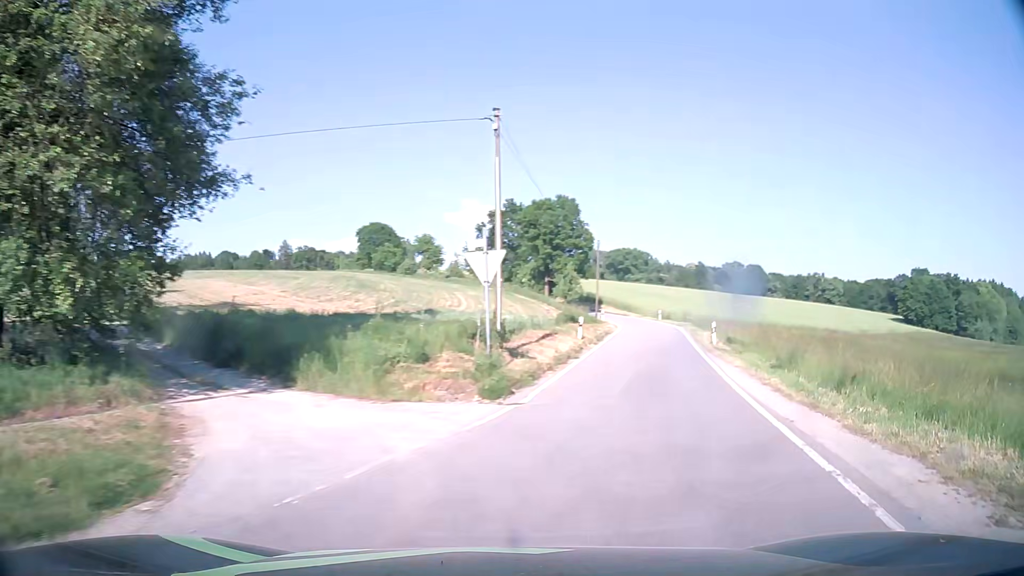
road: tertiary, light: Day
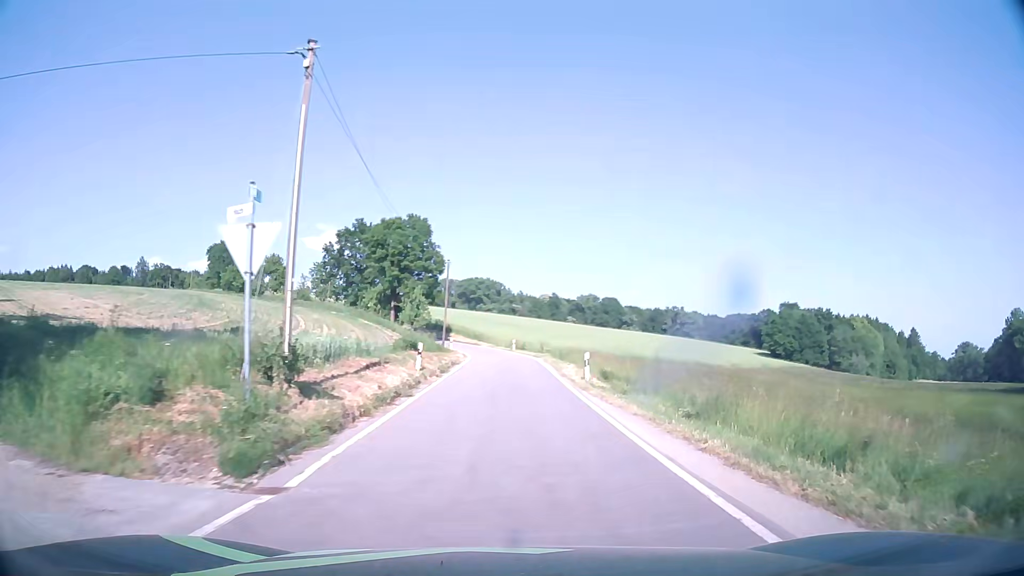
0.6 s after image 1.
(+0.8, +5.7) m; +15°
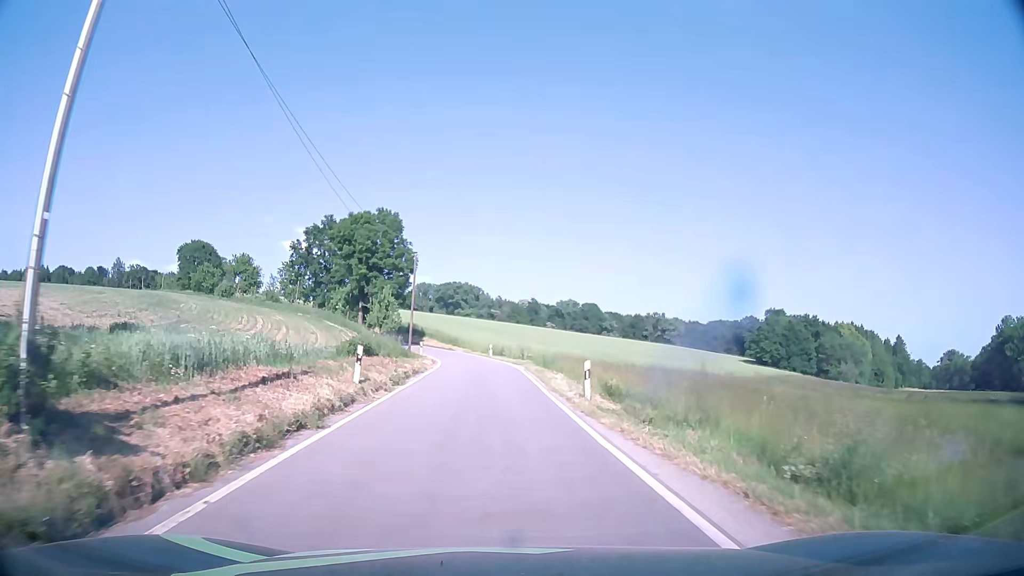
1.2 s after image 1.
(+0.3, +6.3) m; +3°
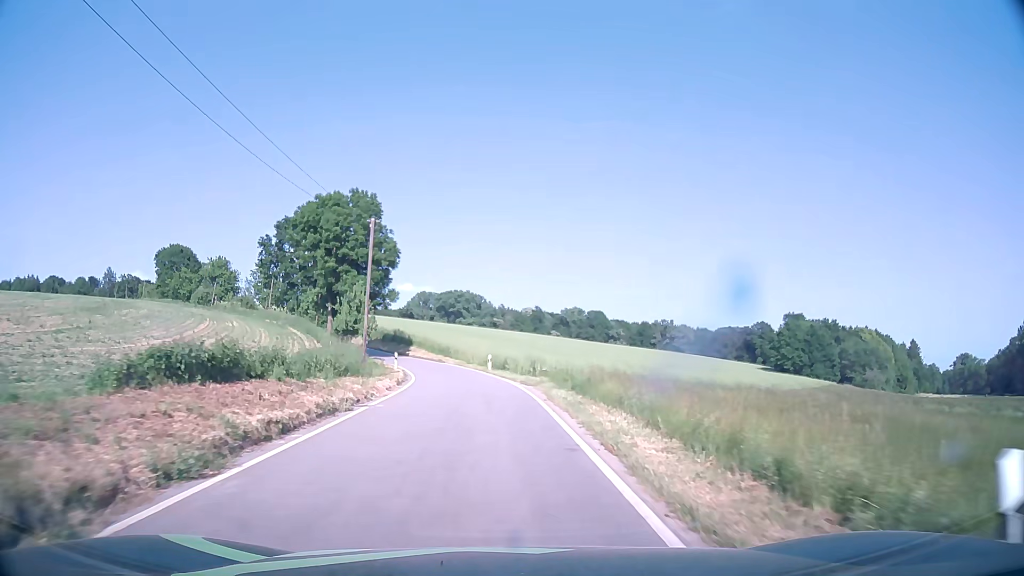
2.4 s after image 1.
(+0.1, +14.8) m; 0°
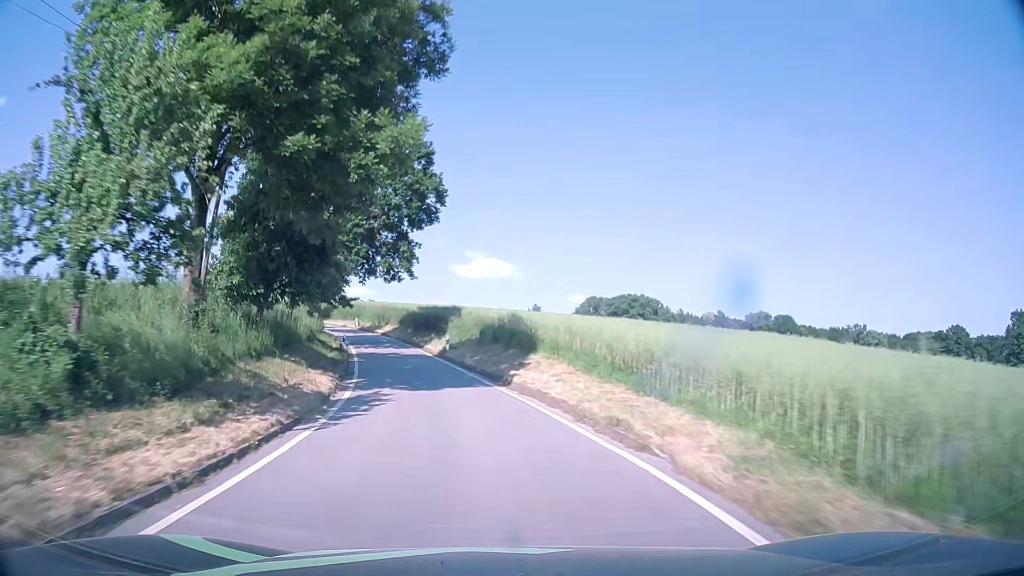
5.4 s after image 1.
(-3.8, +47.3) m; -13°
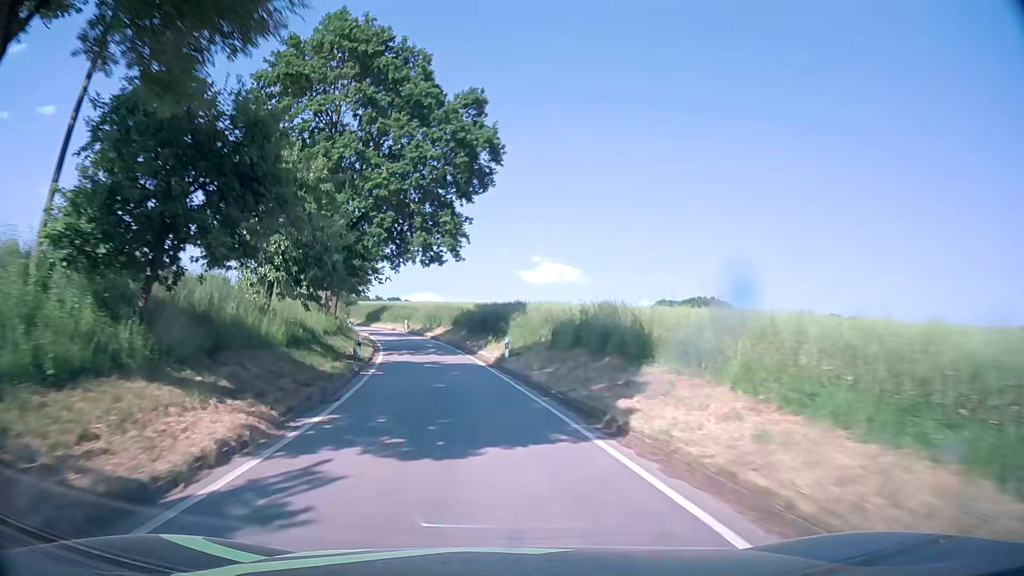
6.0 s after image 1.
(-0.5, +10.8) m; -6°
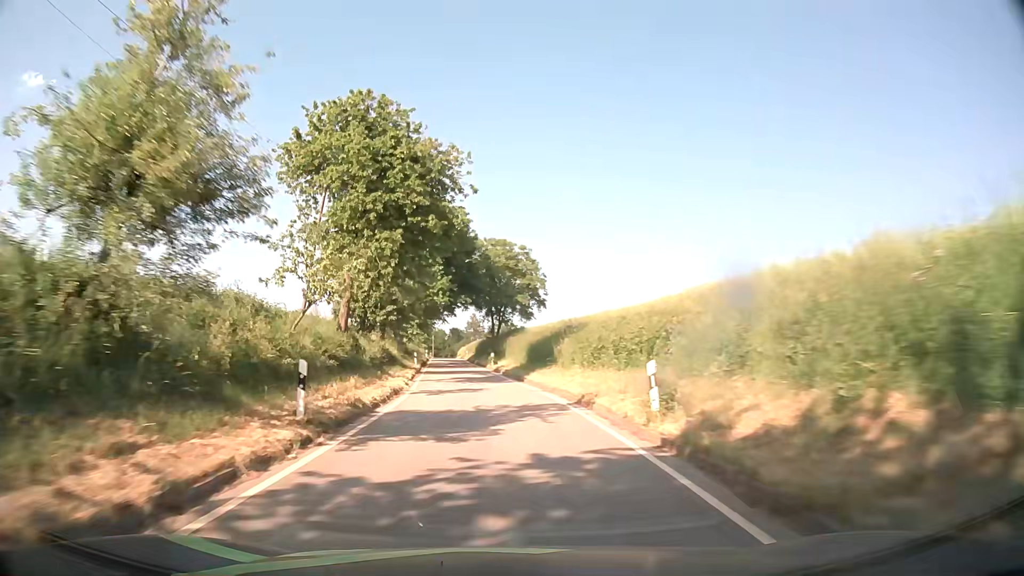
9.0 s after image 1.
(-9.1, +55.5) m; -17°
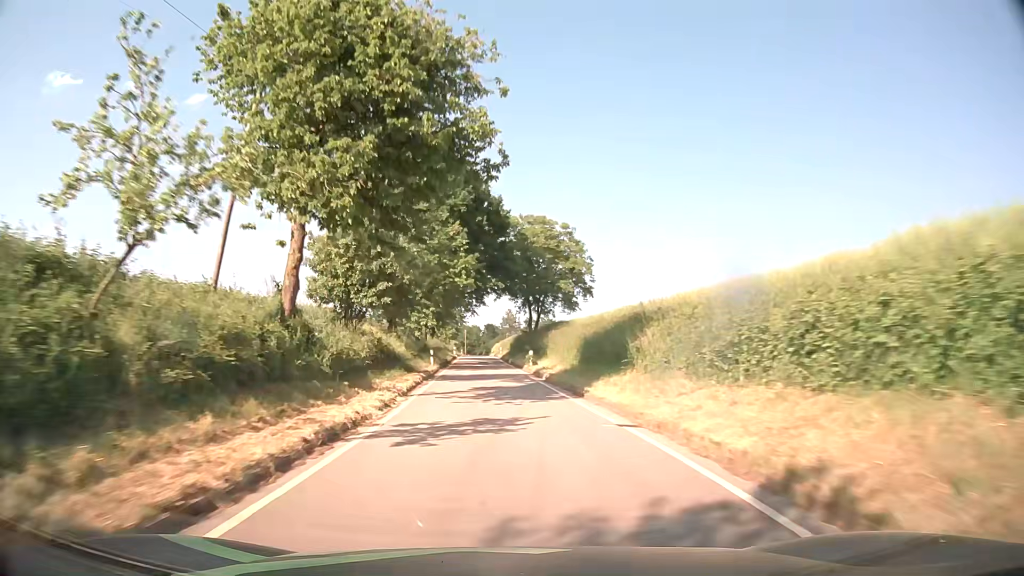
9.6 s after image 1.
(-0.4, +11.5) m; -4°
(0, +10) (0, +20) (-1, +30) (-1, +40) (-1, +50) (-2, +60) (-3, +70) (-3, +80) (-4, +90) (-4, +100) m
